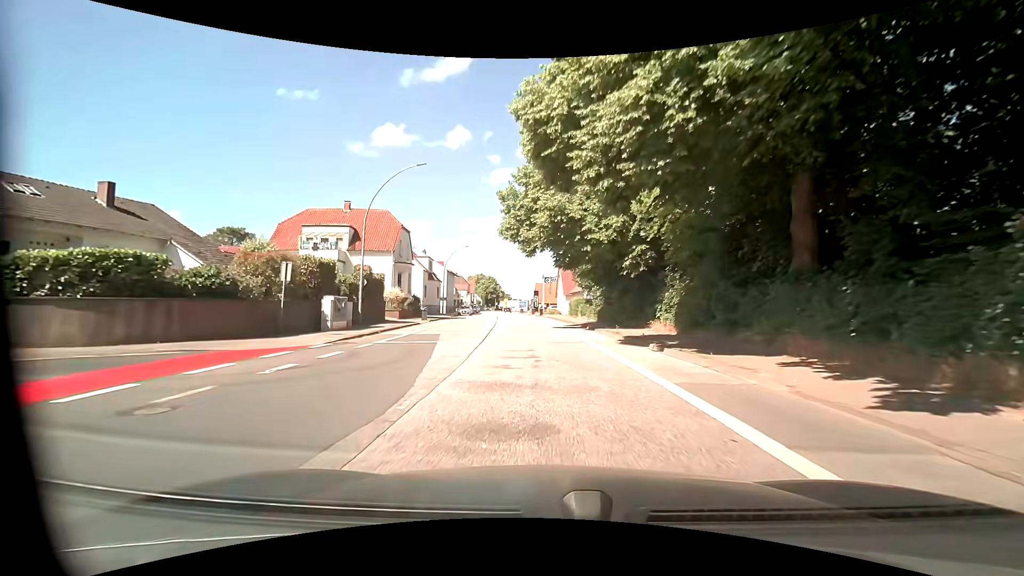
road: primary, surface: asphalt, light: Day
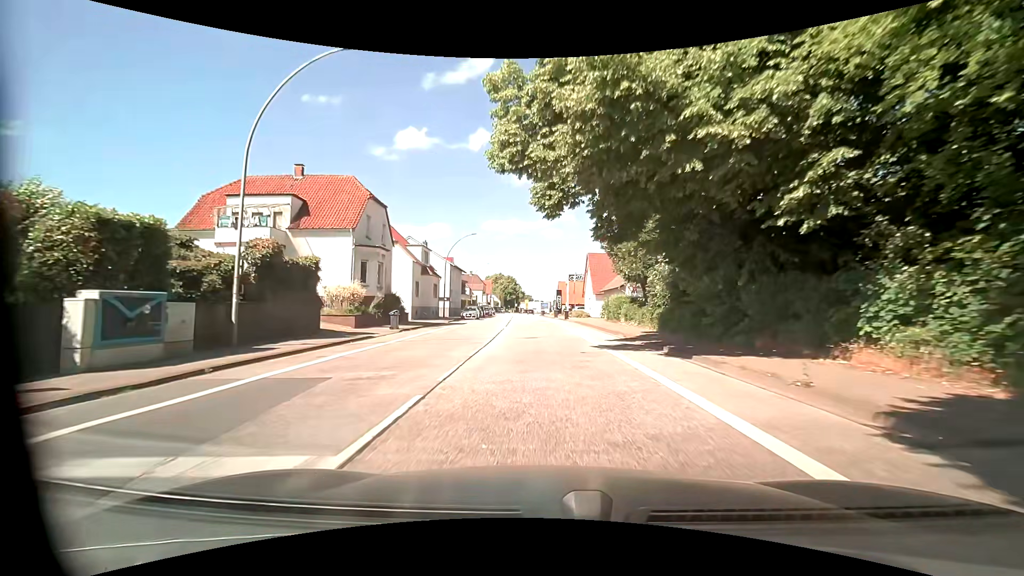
(-0.4, +14.2) m; -3°
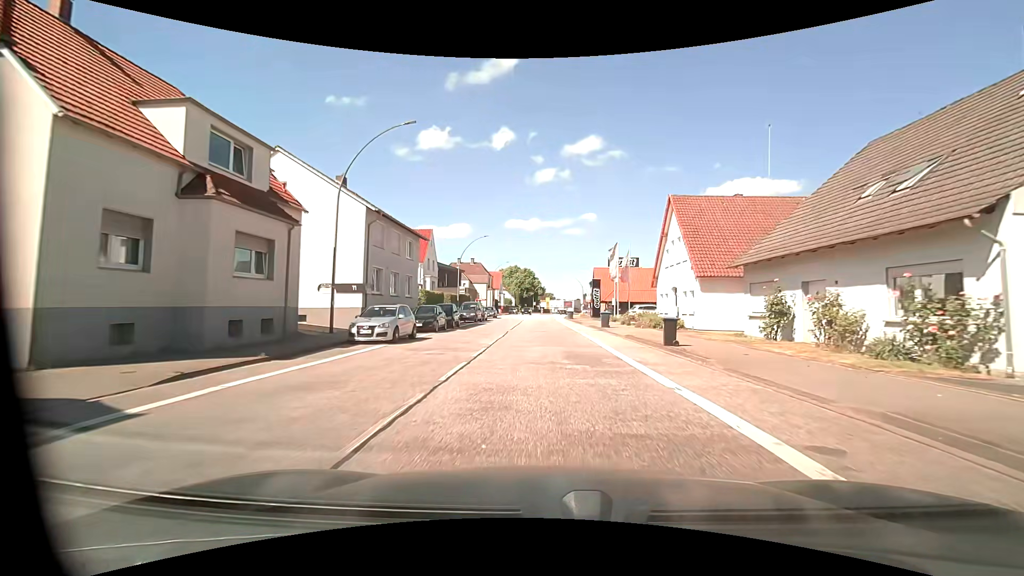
(-1.1, +36.0) m; -2°
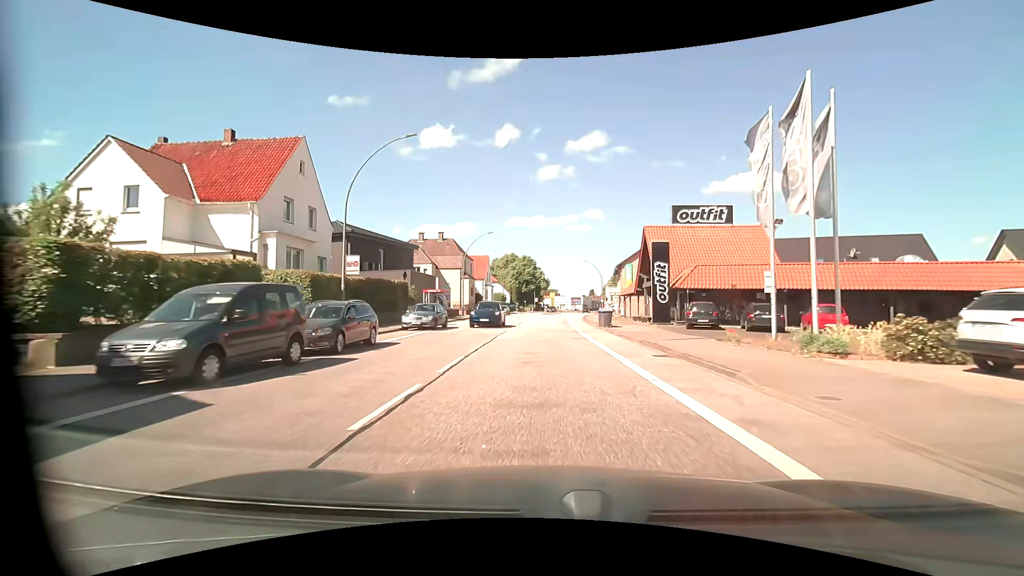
(-0.2, +35.3) m; 0°
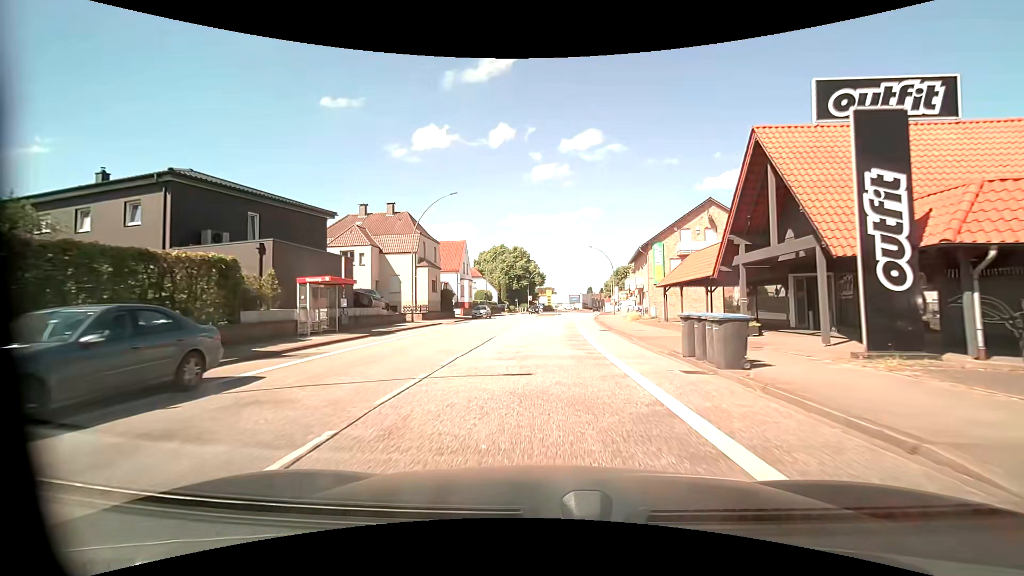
(0.0, +21.1) m; 0°
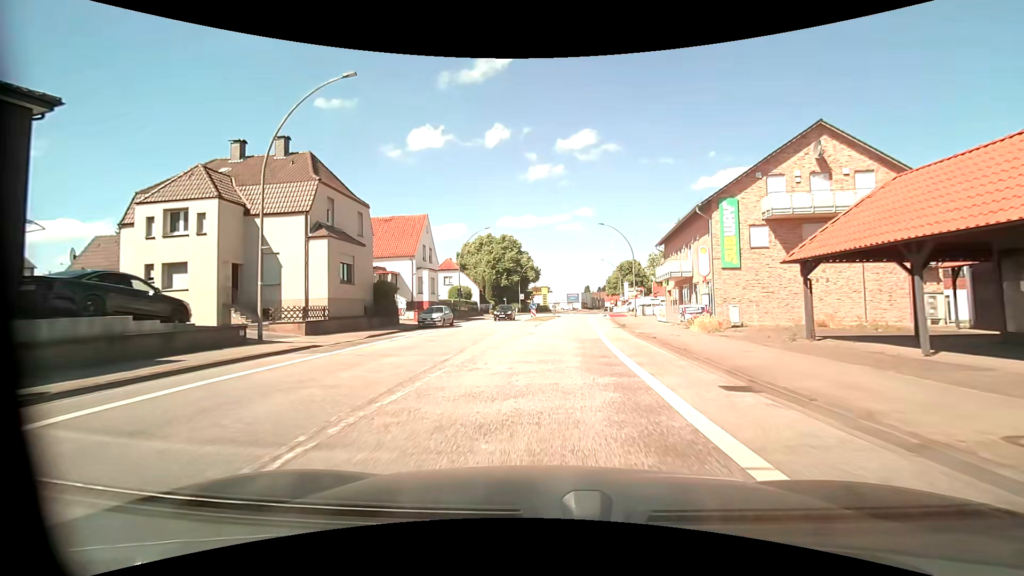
(0.0, +19.9) m; +1°
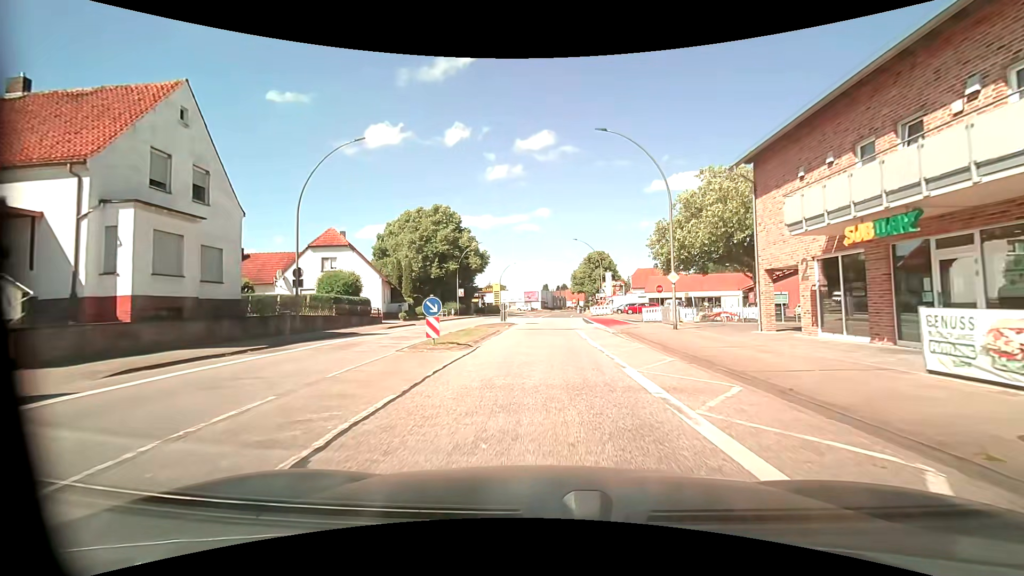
(+0.7, +28.7) m; +4°
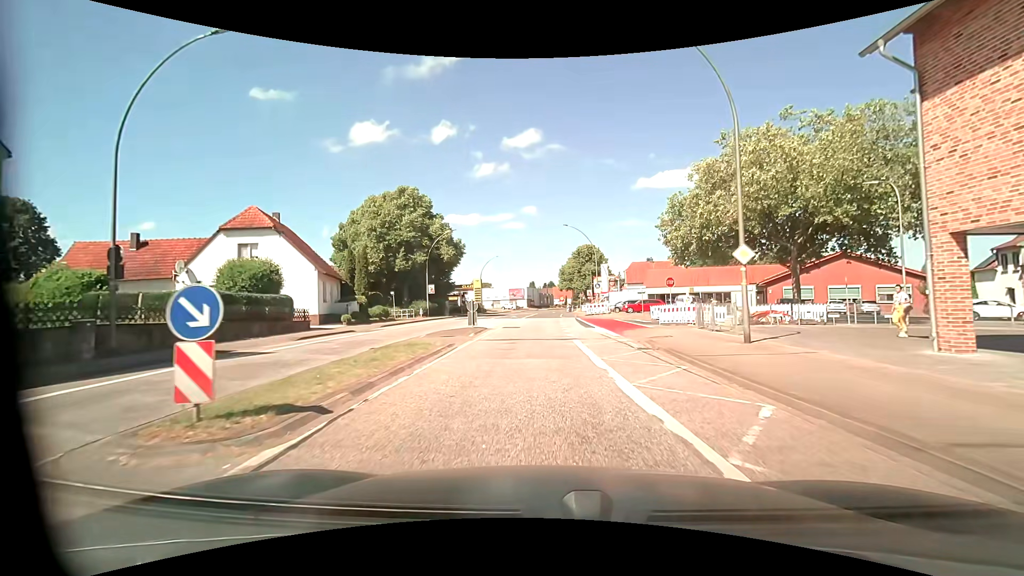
(+0.2, +9.9) m; +2°
(0, +10) (0, +20) (+2, +30) (+9, +36) (+18, +33) (+27, +29) (+37, +27) (+47, +24) (+56, +19) (+65, +16) m
